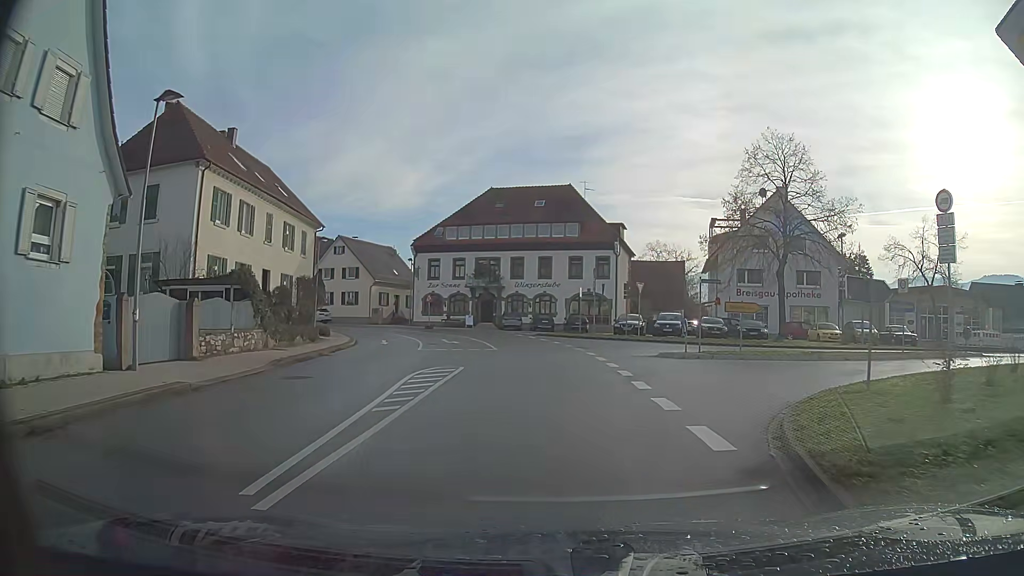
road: secondary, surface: asphalt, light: Day
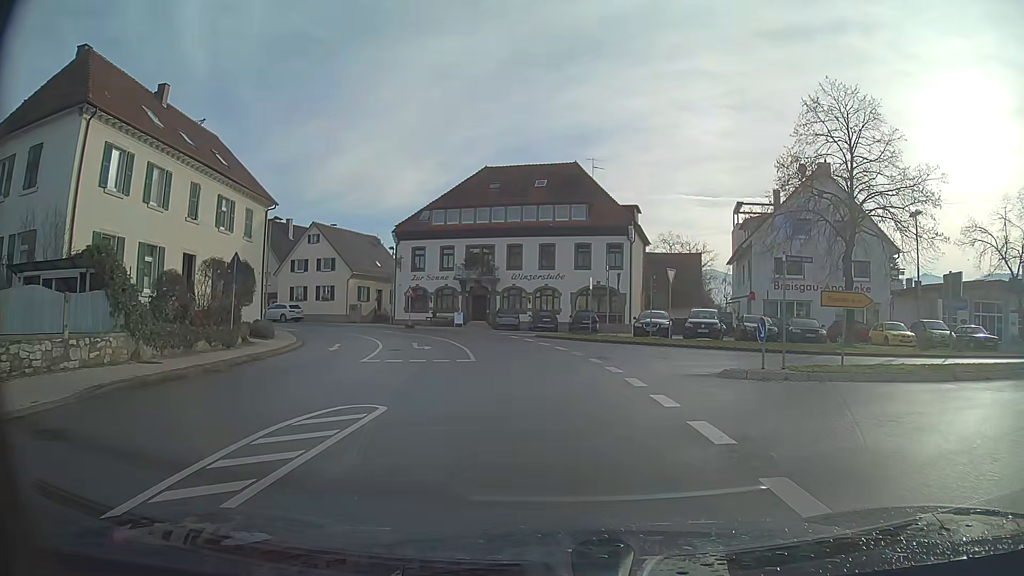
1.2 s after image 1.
(-0.1, +8.9) m; -1°
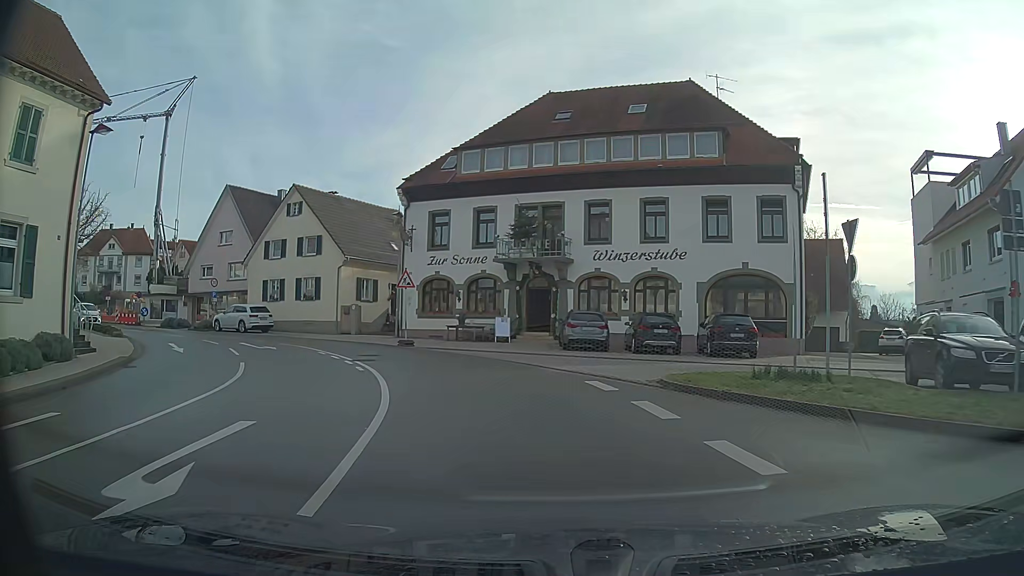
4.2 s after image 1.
(-1.2, +22.3) m; -8°
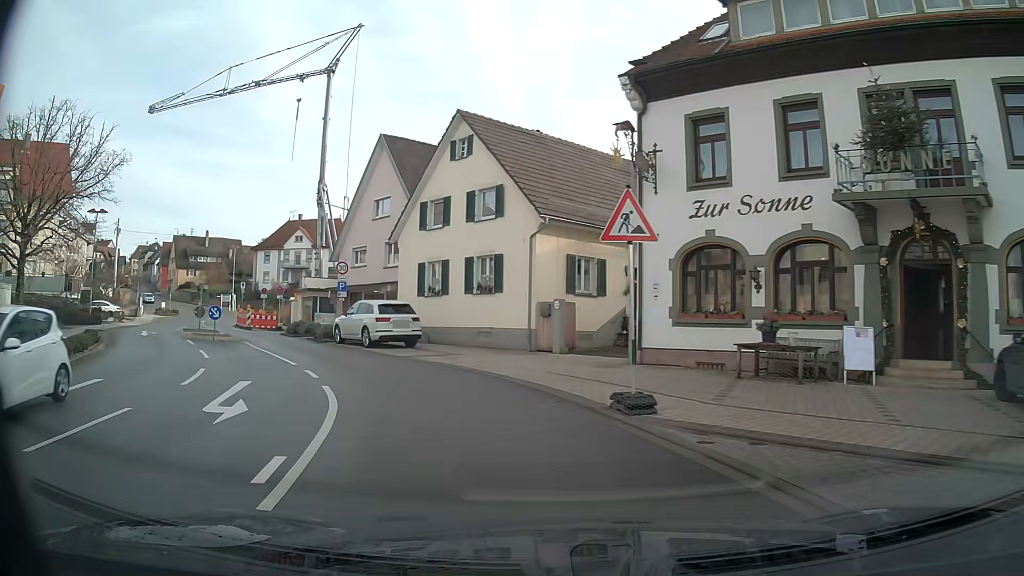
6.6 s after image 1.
(-3.1, +17.2) m; -24°
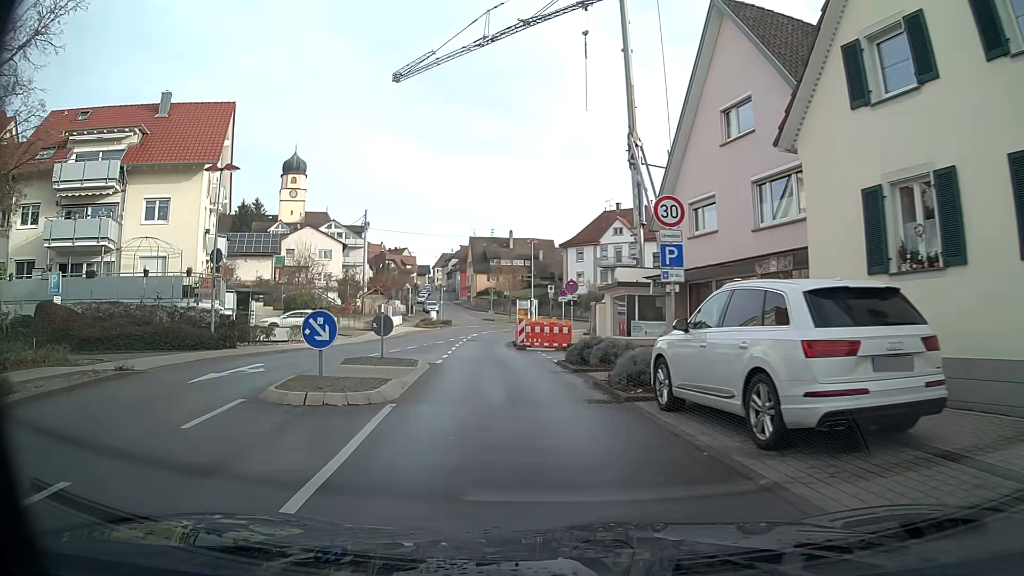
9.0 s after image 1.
(-4.4, +17.1) m; -26°
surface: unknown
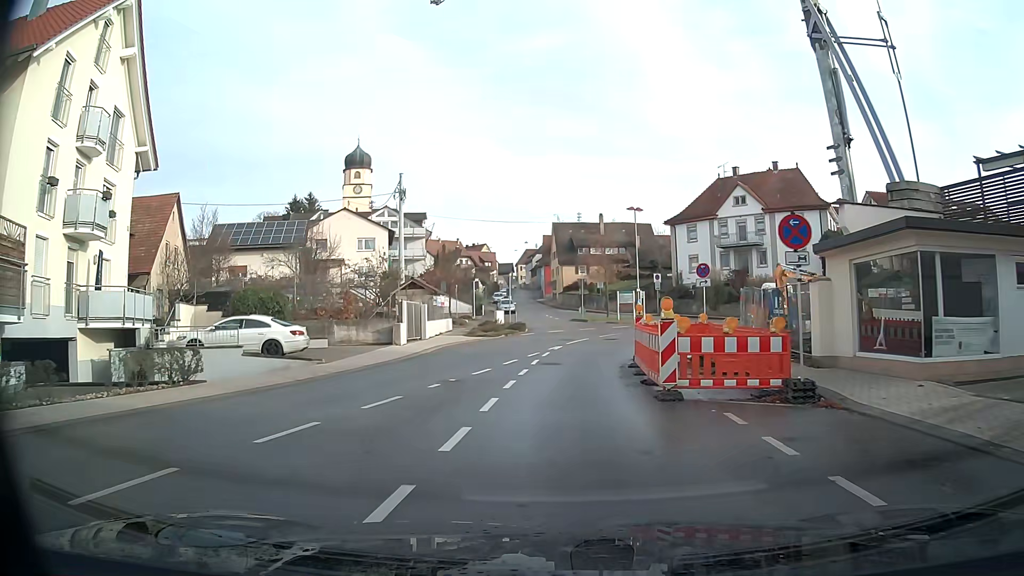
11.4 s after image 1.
(-1.3, +18.0) m; -6°
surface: asphalt
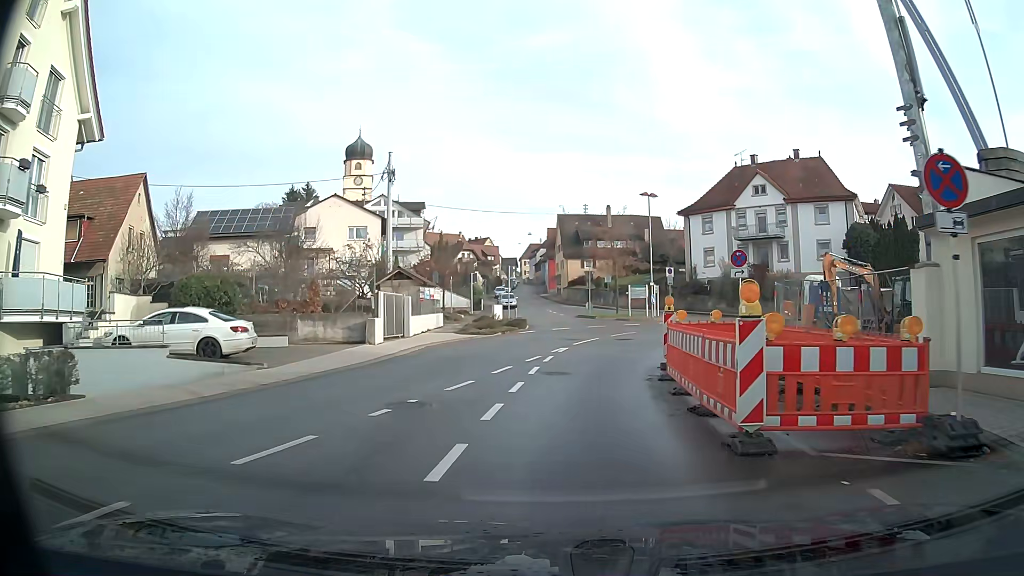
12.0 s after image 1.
(0.0, +4.5) m; 0°
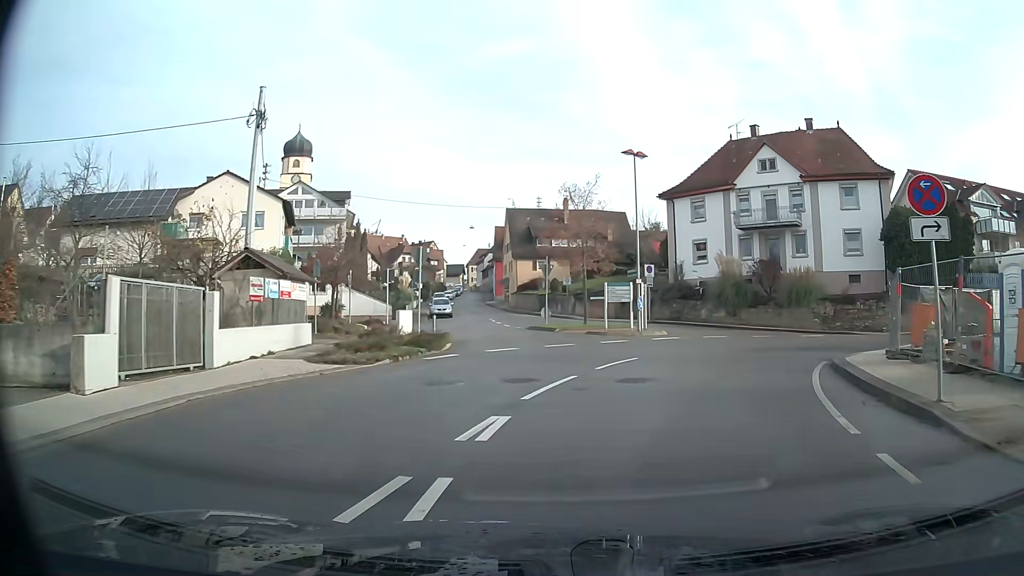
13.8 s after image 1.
(+0.5, +13.6) m; +6°
